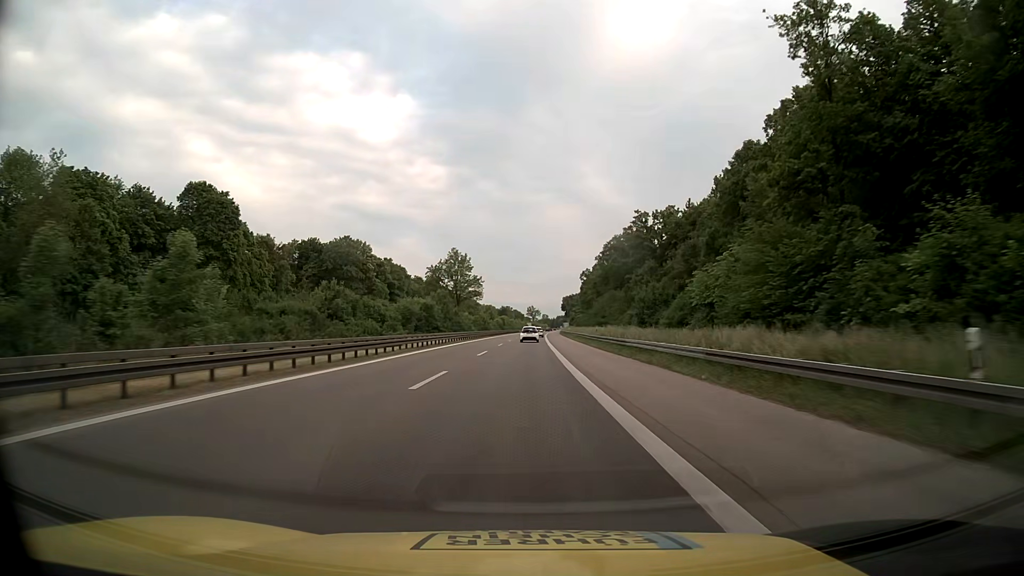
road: motorway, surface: asphalt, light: Day
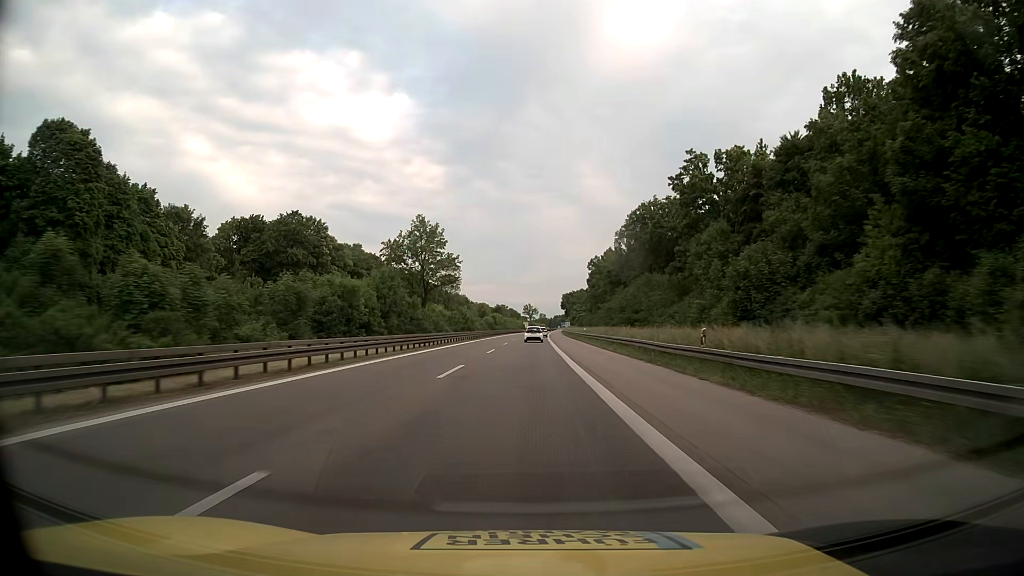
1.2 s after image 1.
(+0.2, +32.9) m; +1°
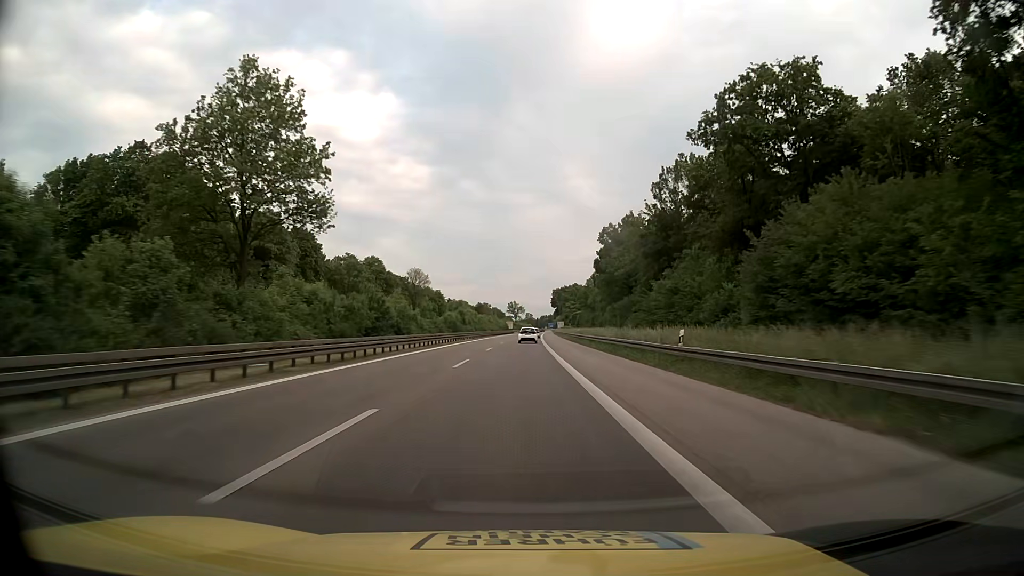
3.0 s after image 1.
(+0.3, +49.3) m; +1°
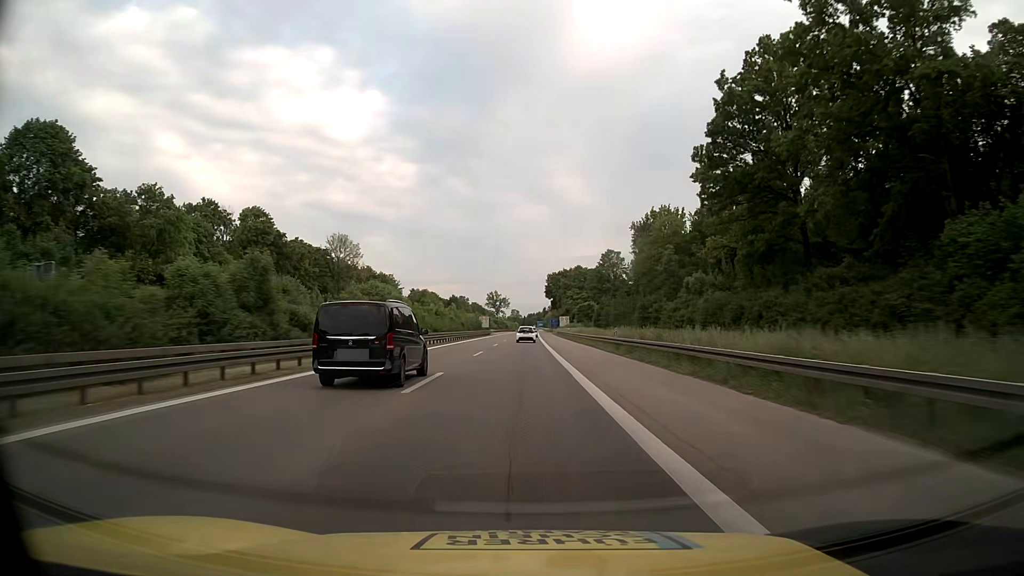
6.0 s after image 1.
(+0.3, +81.8) m; +1°
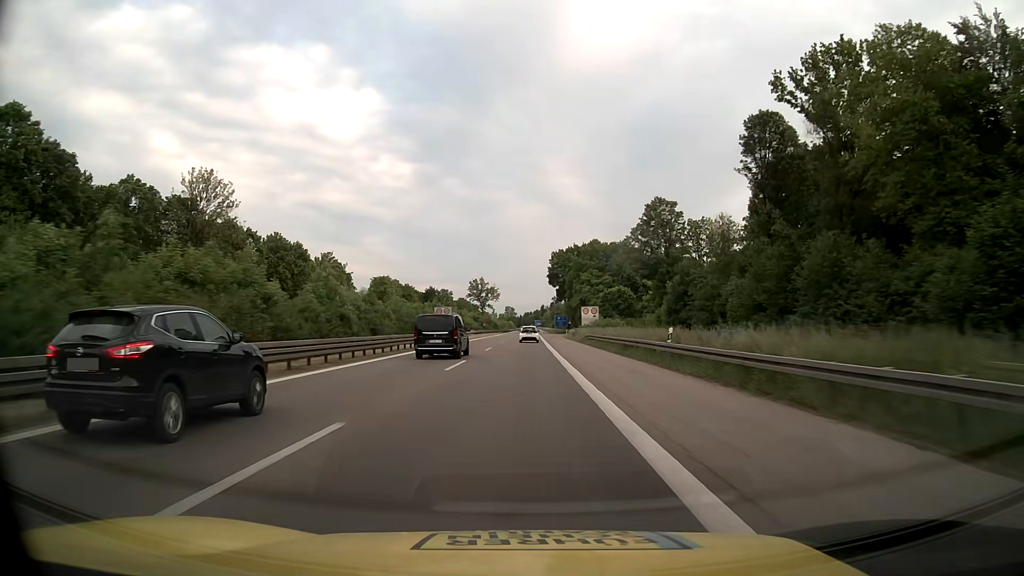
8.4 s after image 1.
(+0.4, +65.2) m; +1°
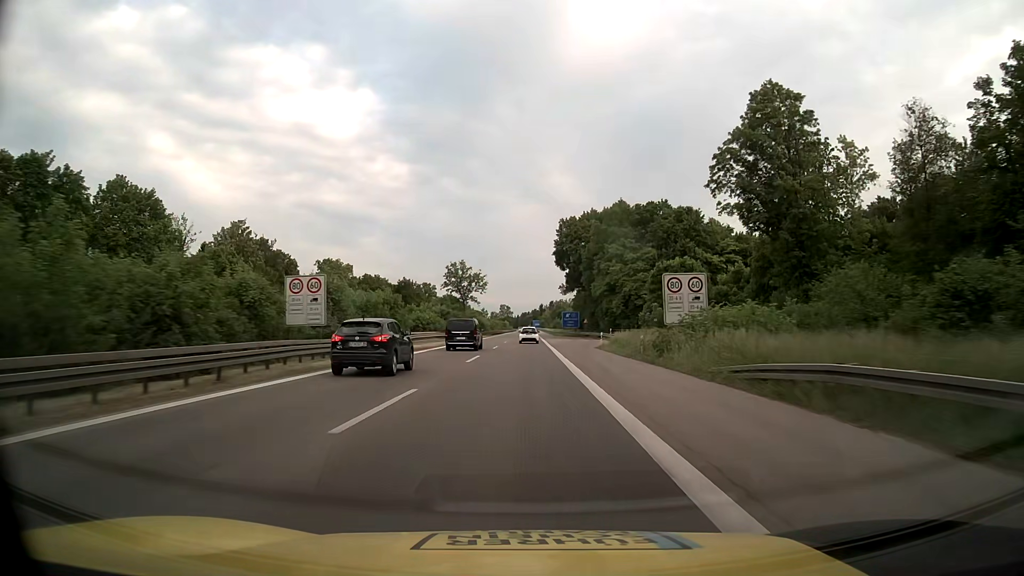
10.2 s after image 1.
(+0.1, +48.8) m; 0°
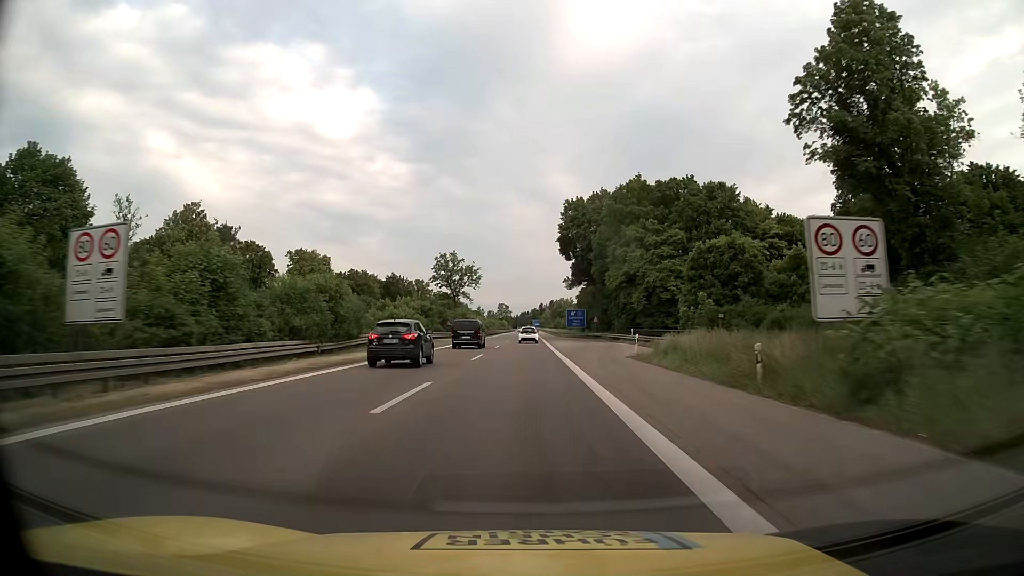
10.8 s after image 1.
(0.0, +16.3) m; 0°
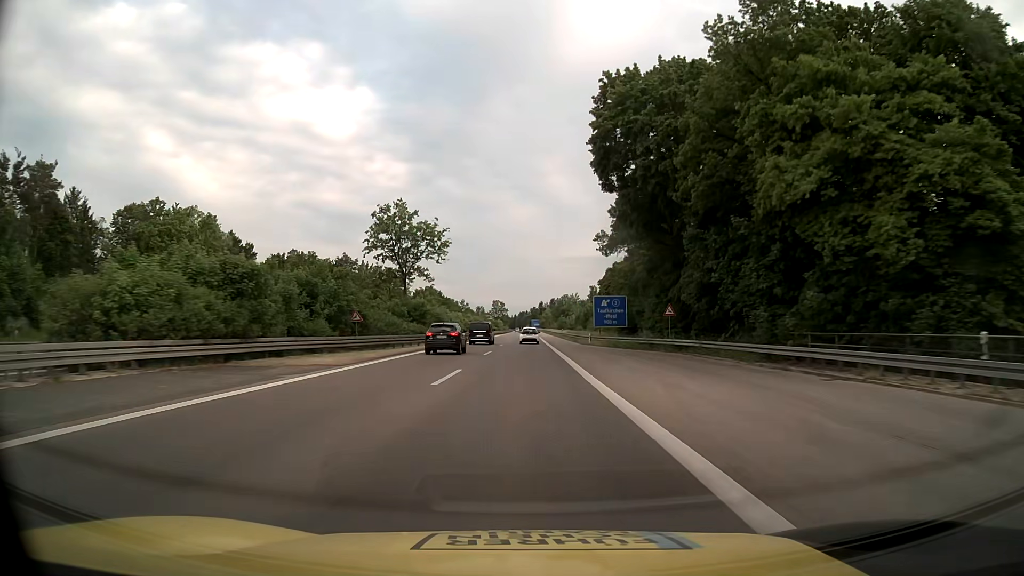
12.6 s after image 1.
(0.0, +48.8) m; 0°
(0, +10) (0, +20) (0, +30) (0, +40) (0, +50) (0, +60) (0, +70) (0, +80) (0, +90) (+1, +100) m
